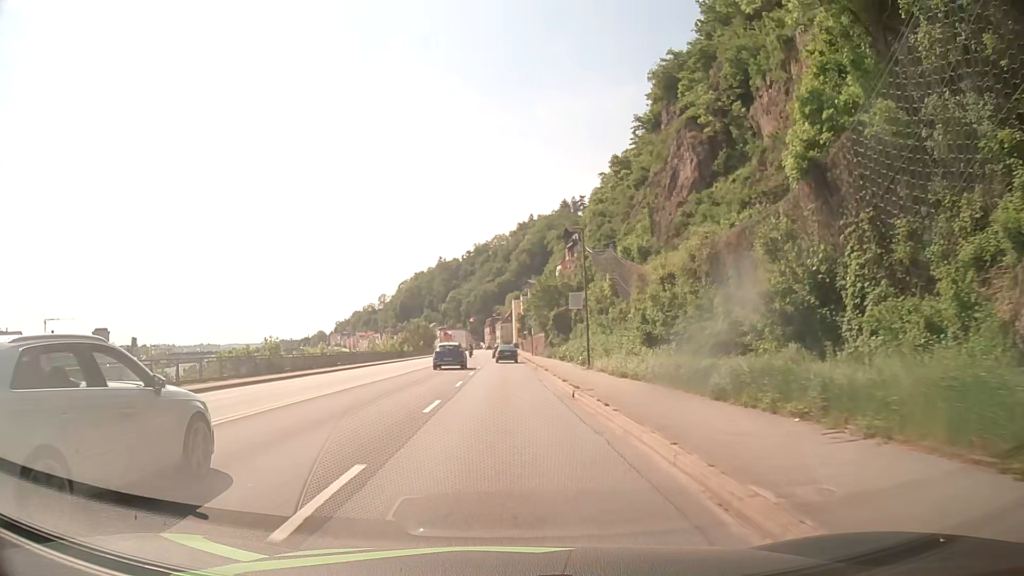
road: primary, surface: asphalt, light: Day
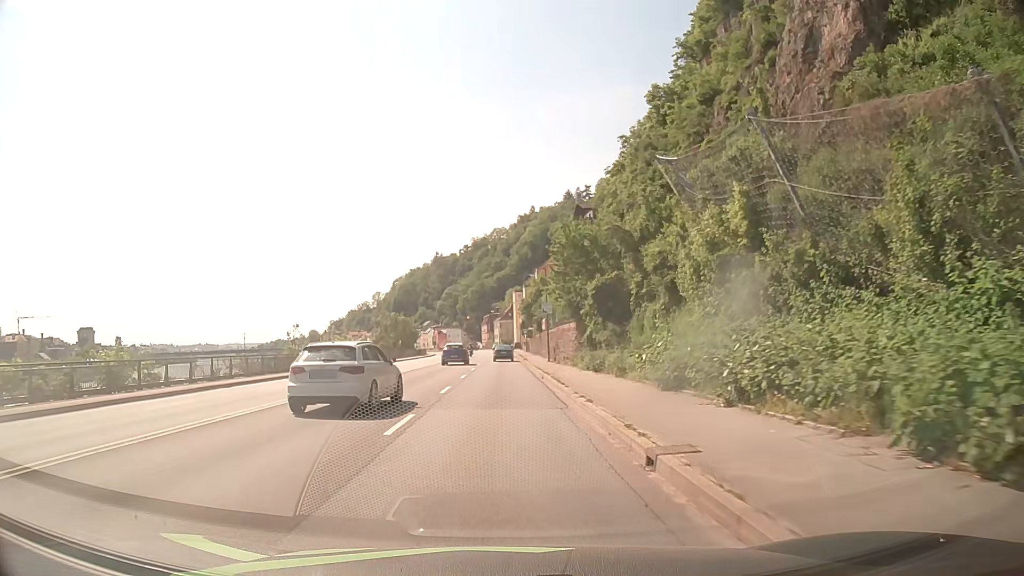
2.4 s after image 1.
(-0.3, +30.6) m; -1°
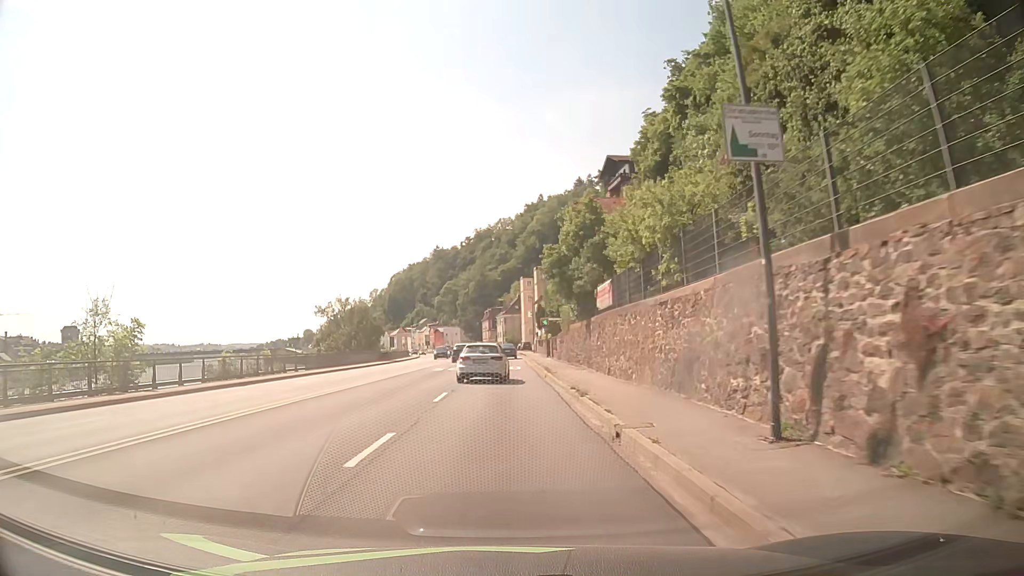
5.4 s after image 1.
(+0.2, +38.9) m; 0°
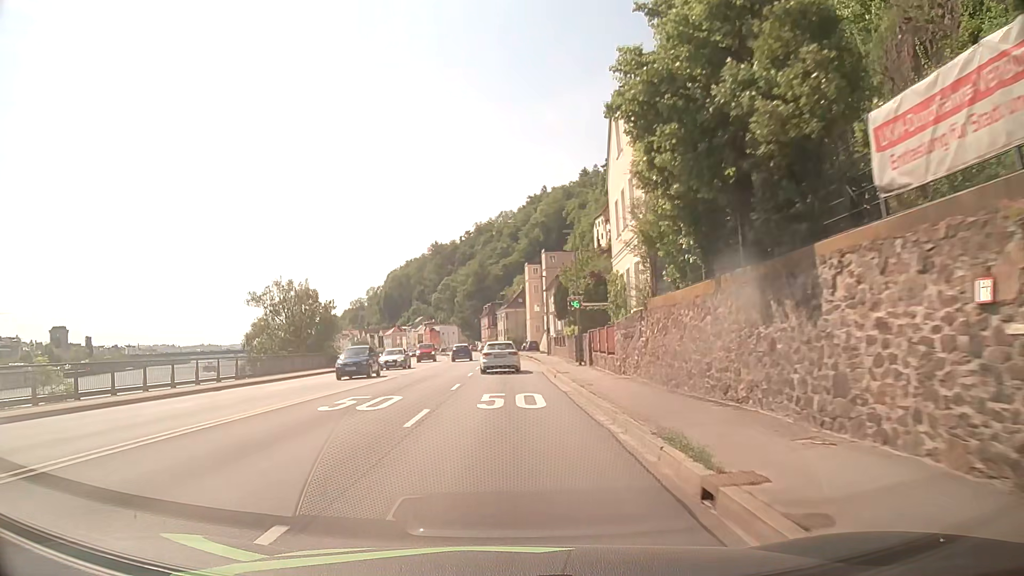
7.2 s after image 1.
(0.0, +23.5) m; 0°
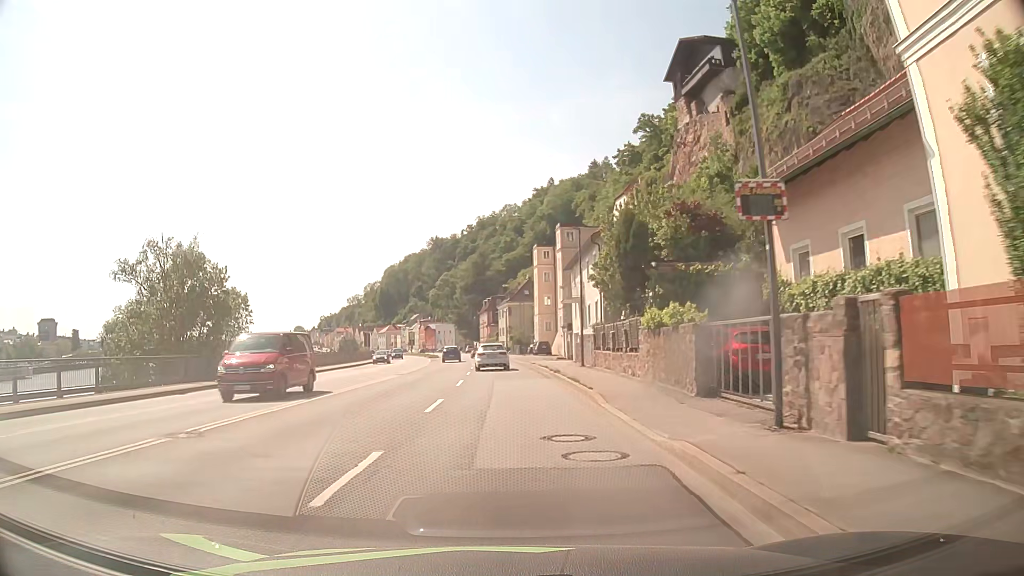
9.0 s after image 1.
(-0.1, +23.5) m; 0°
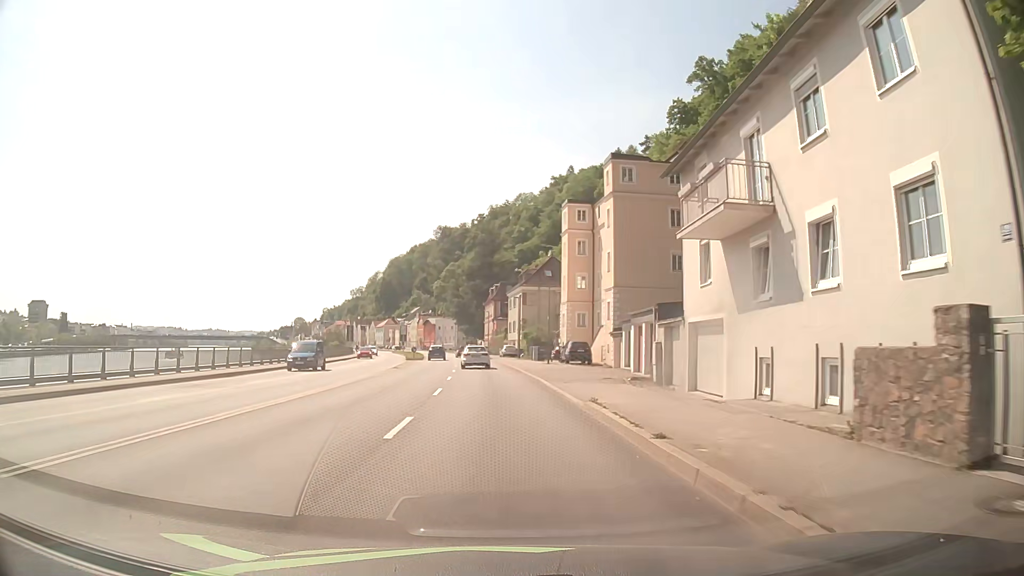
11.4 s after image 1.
(-0.3, +30.8) m; -1°
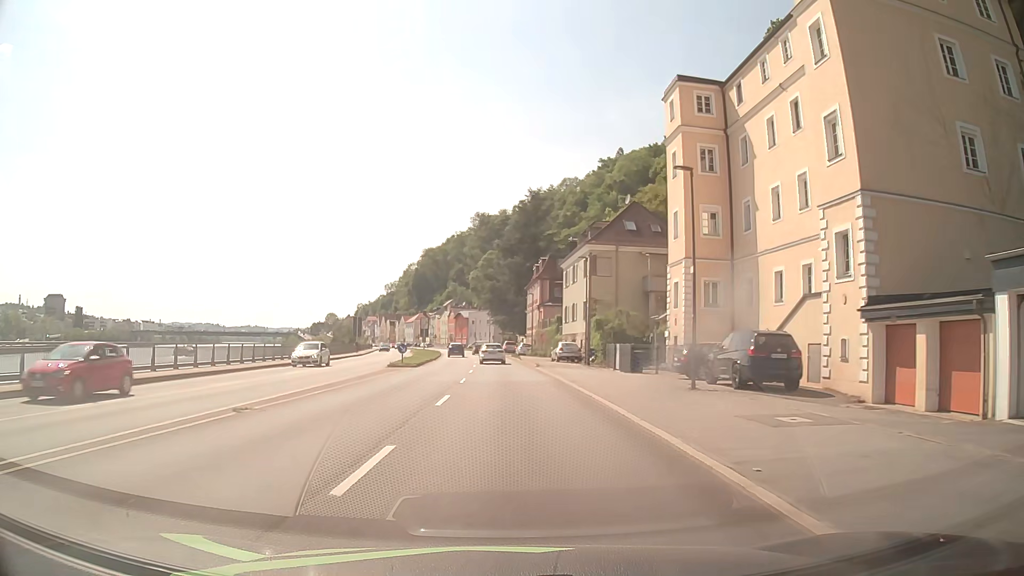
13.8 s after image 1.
(-0.7, +31.3) m; -3°
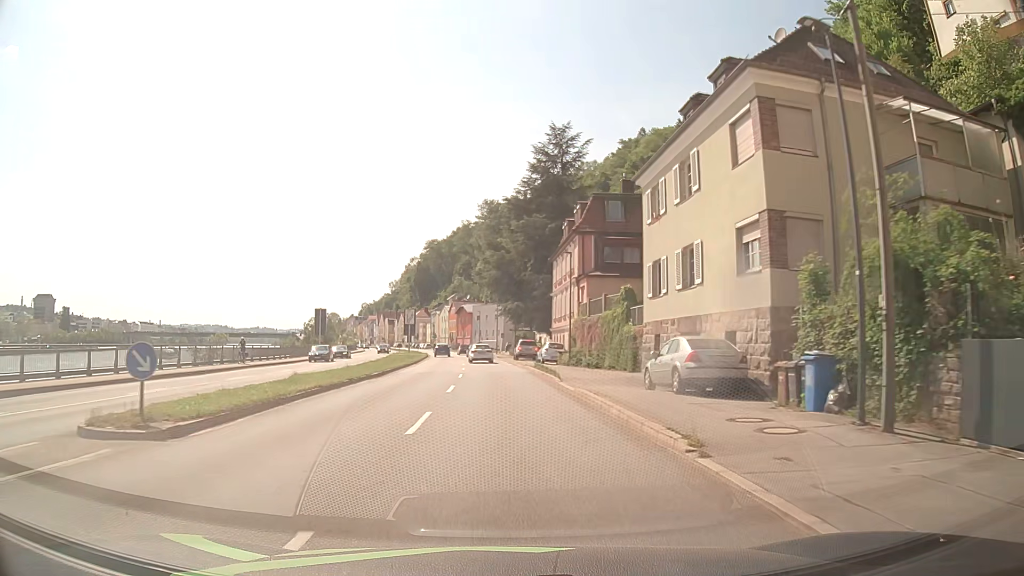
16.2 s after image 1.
(-0.3, +31.1) m; -1°
(0, +10) (0, +20) (0, +30) (-1, +40) (-1, +50) (-2, +60) (-3, +70) (-4, +80) (-5, +90) (-6, +100) m
